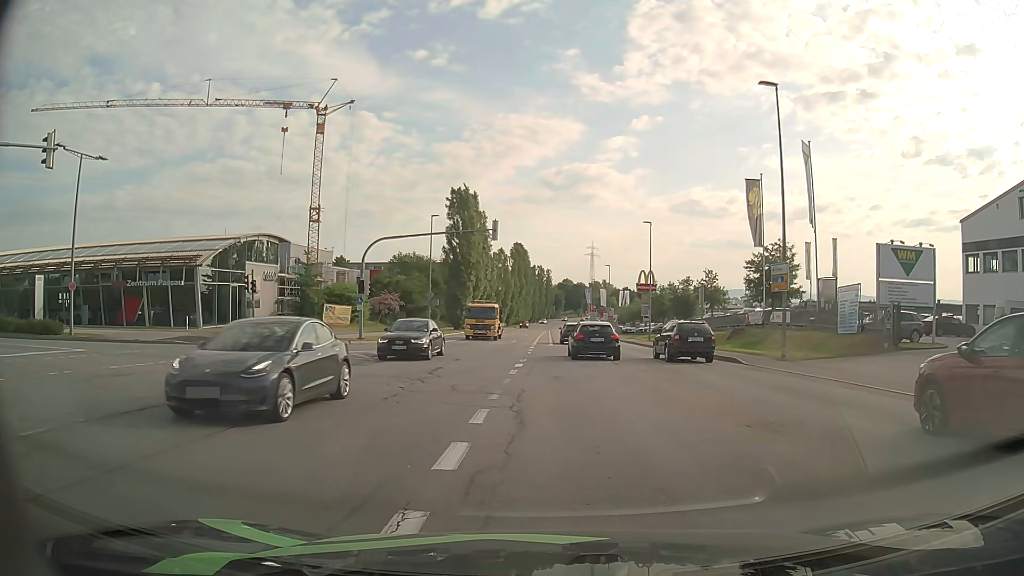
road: secondary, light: Day
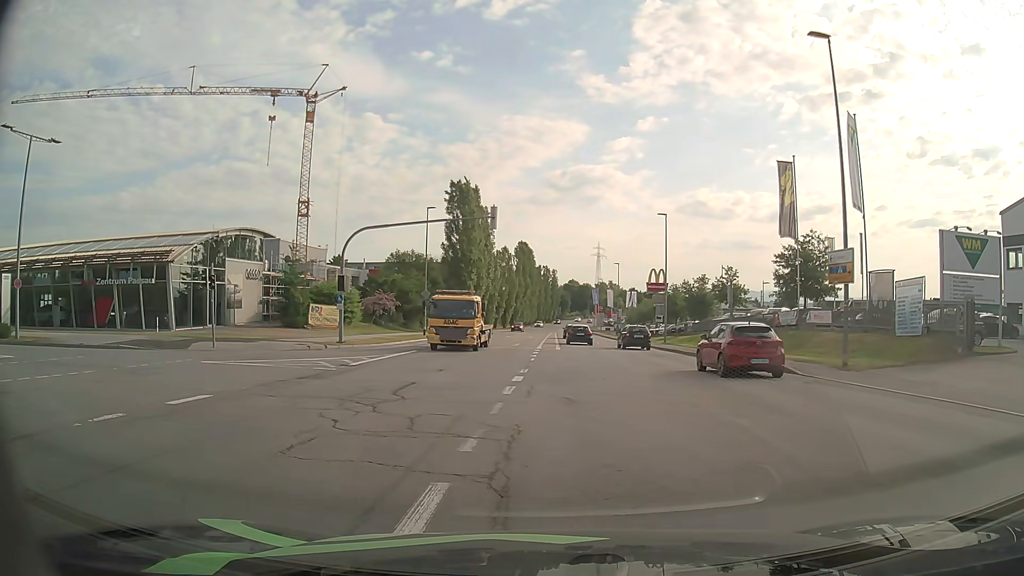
(0.0, +4.9) m; 0°
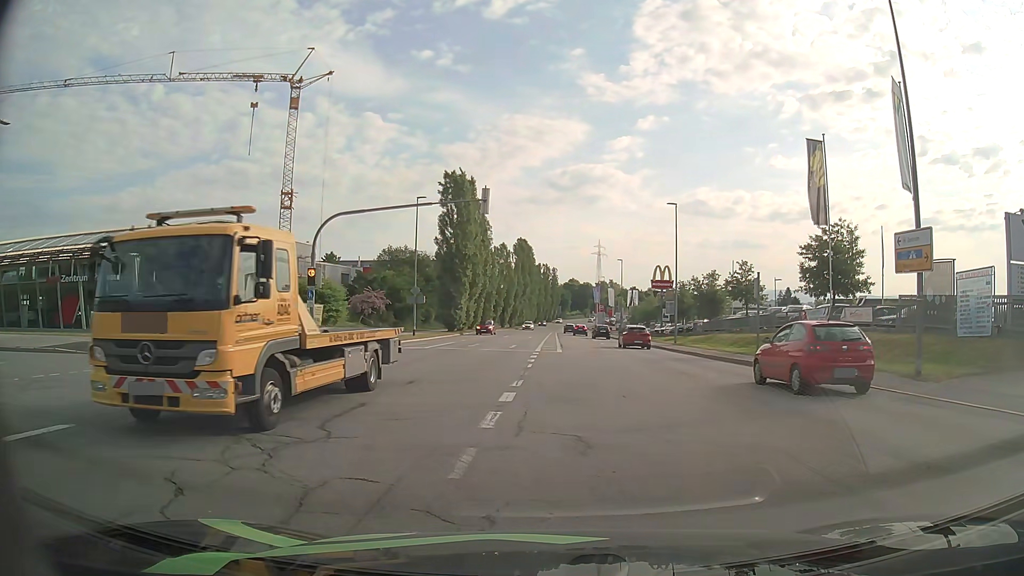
(0.0, +4.2) m; 0°
(-3, +9) (-11, +14) (-21, +16) (-31, +16) (-41, +17) (-51, +18) (-61, +19) (-71, +21) (-80, +24) (-90, +27) m
